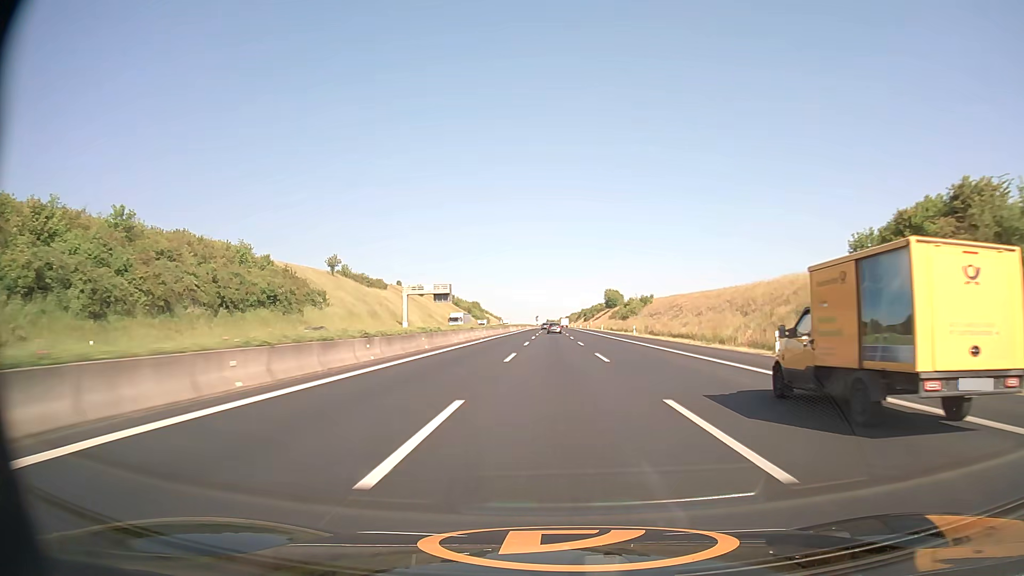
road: motorway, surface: asphalt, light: Day
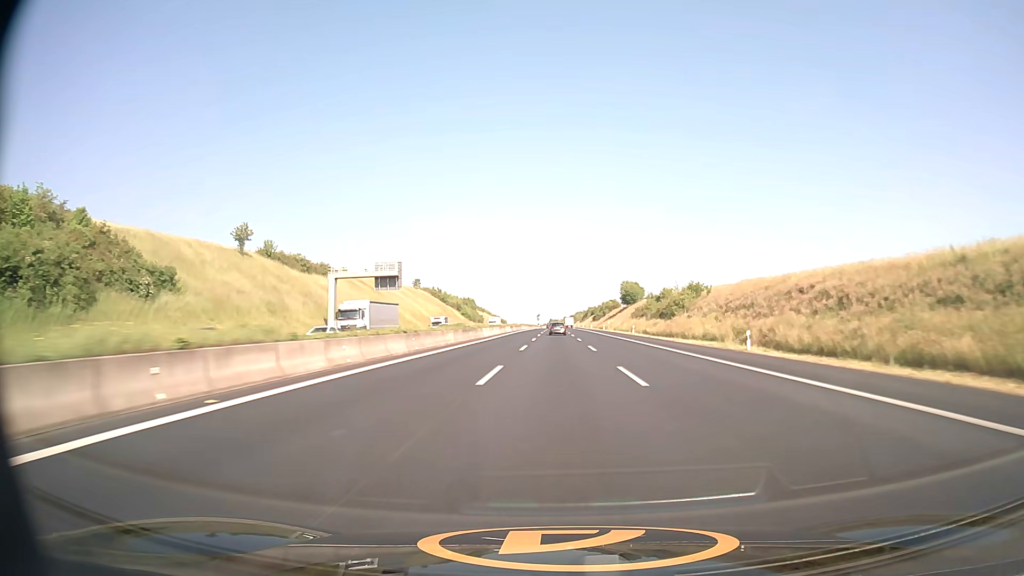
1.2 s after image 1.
(-0.2, +45.1) m; 0°
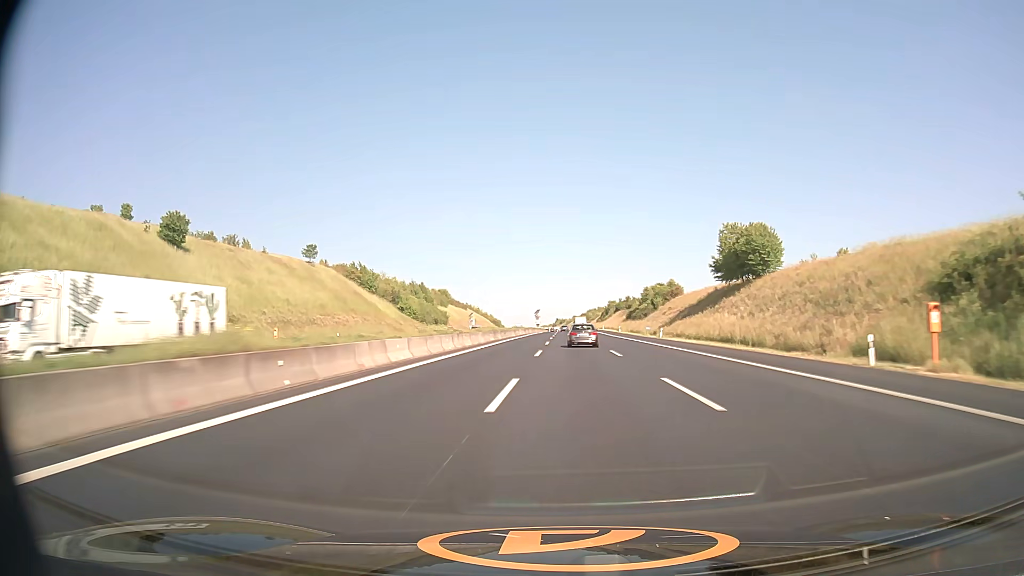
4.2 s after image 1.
(-0.1, +111.7) m; 0°
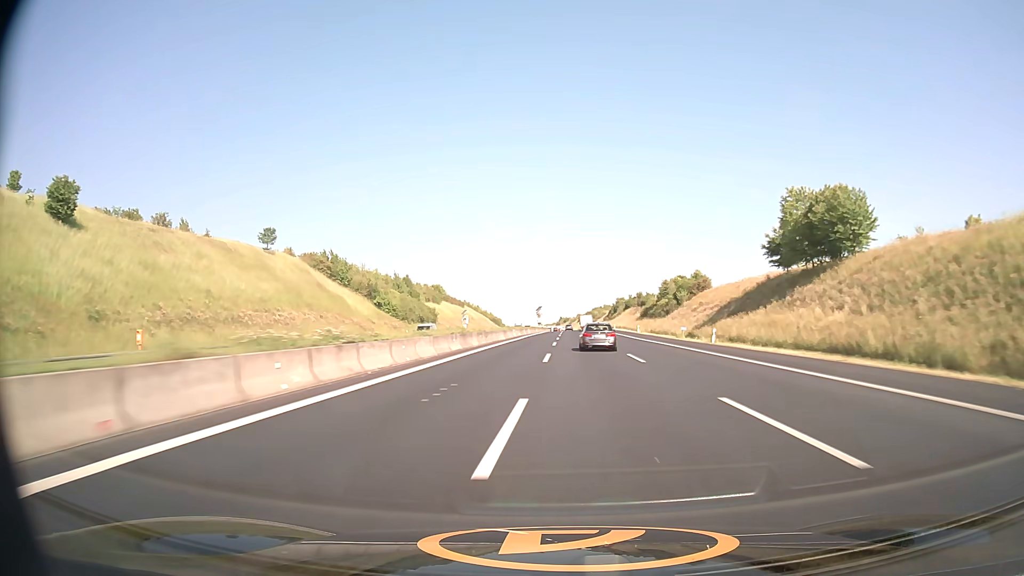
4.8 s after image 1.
(0.0, +22.2) m; 0°
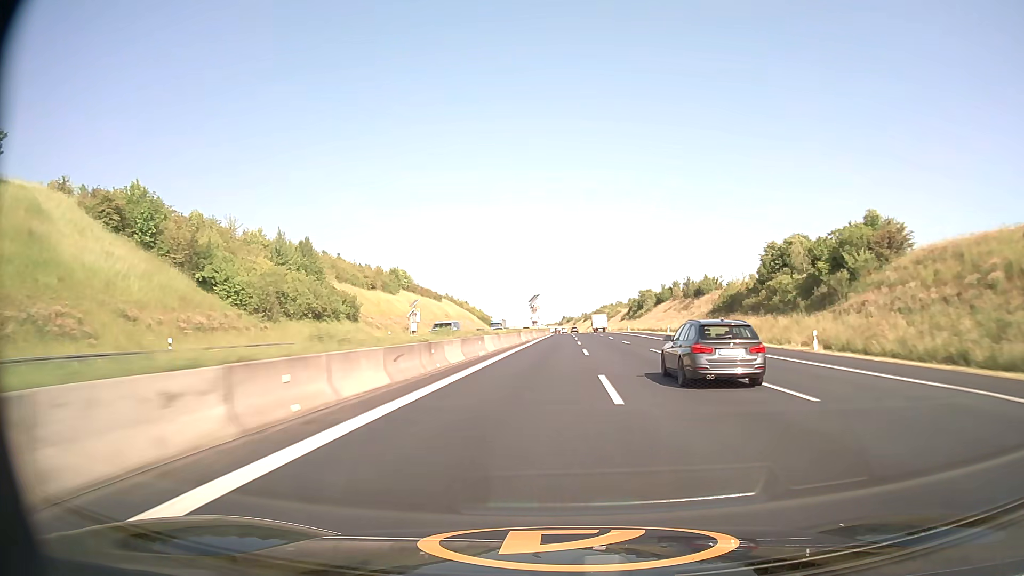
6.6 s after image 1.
(-0.5, +66.5) m; 0°
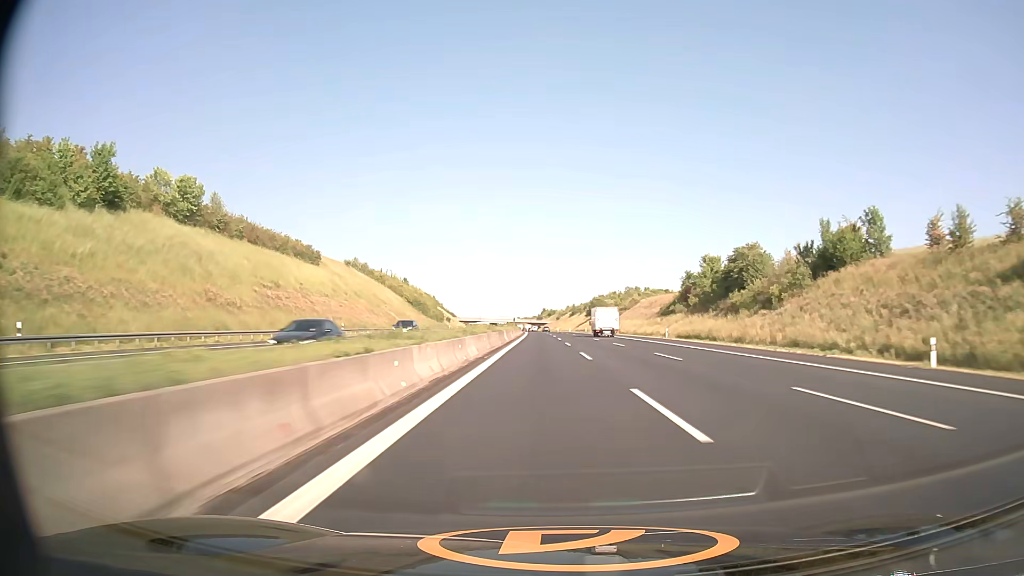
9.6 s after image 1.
(+1.4, +111.6) m; +2°
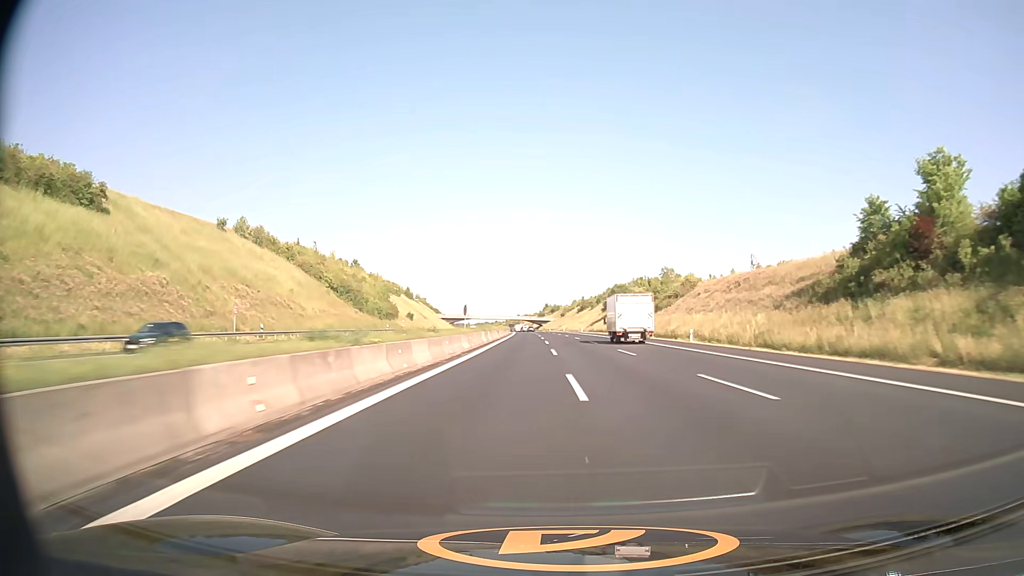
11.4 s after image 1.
(0.0, +67.7) m; 0°
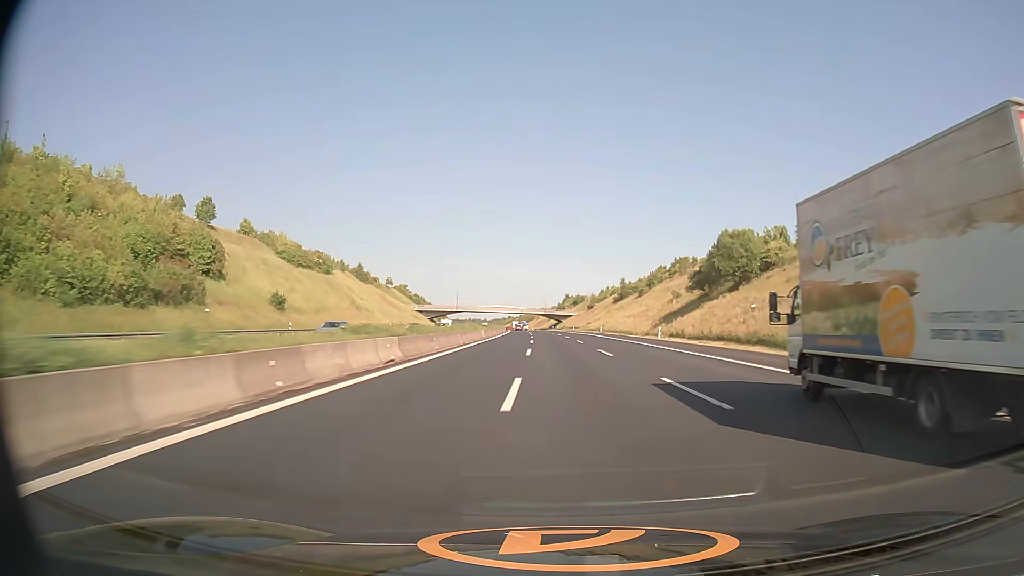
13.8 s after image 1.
(-1.1, +91.0) m; -2°
(0, +10) (0, +20) (0, +30) (0, +40) (-1, +50) (-1, +60) (-1, +70) (-1, +80) (-2, +90) (-2, +100) m
